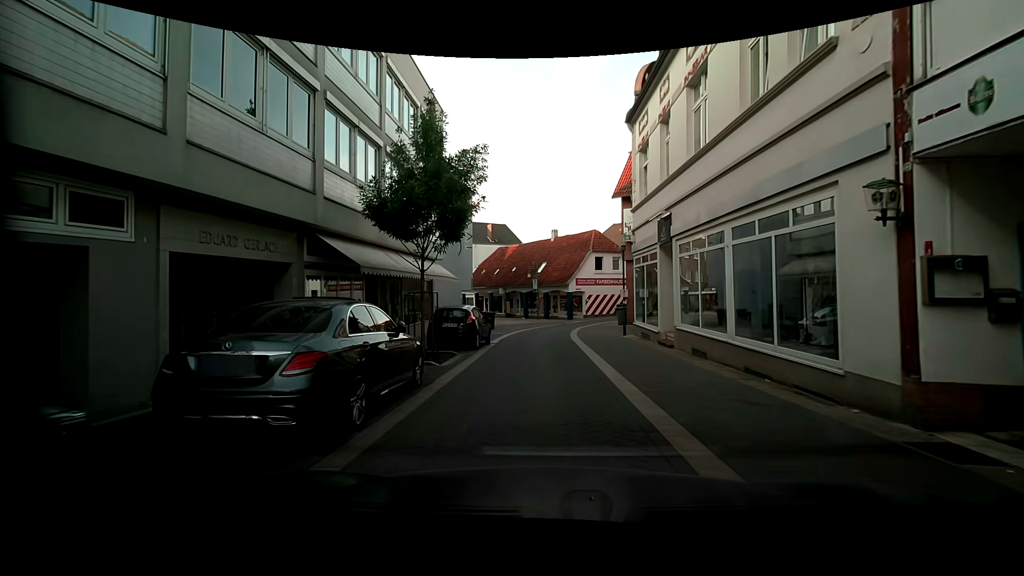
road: residential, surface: paving_stones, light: Day
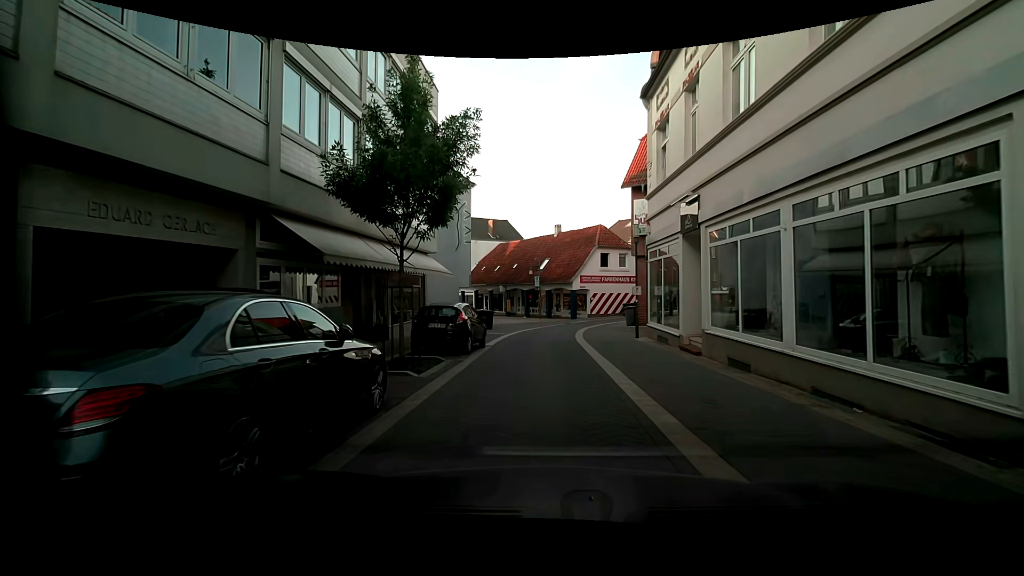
(0.0, +2.3) m; +1°
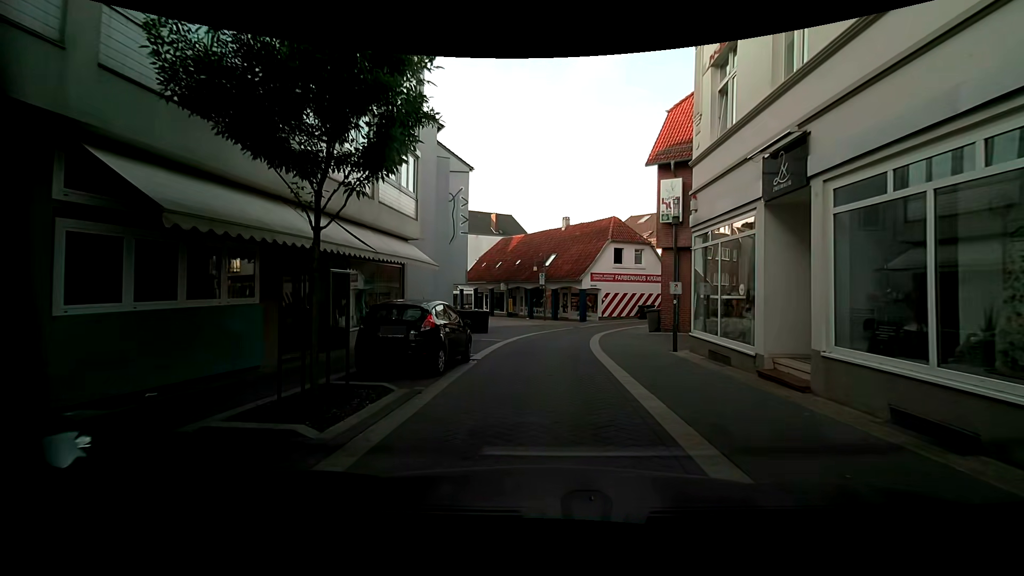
(+0.1, +4.5) m; 0°
